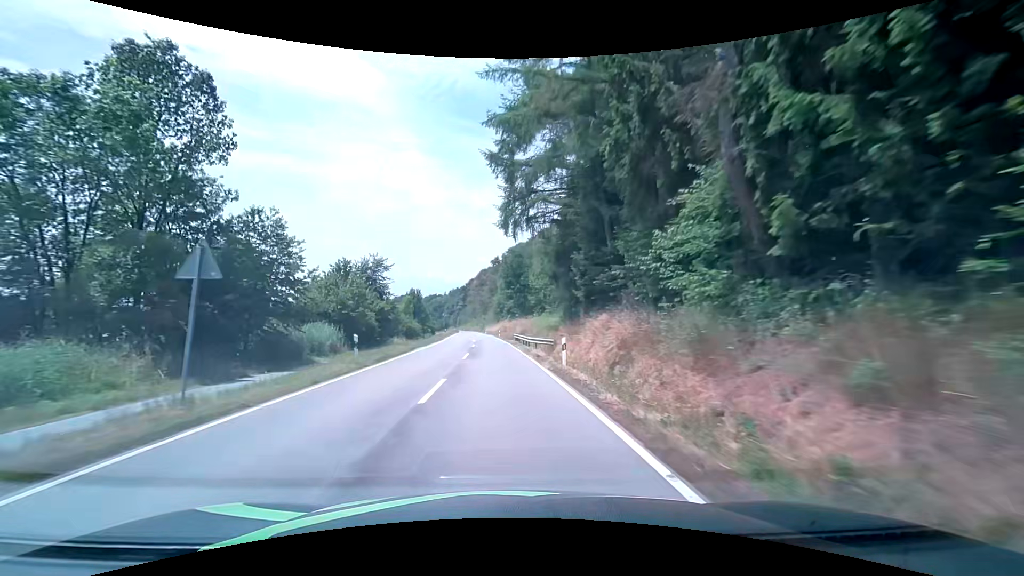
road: secondary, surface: asphalt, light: Day
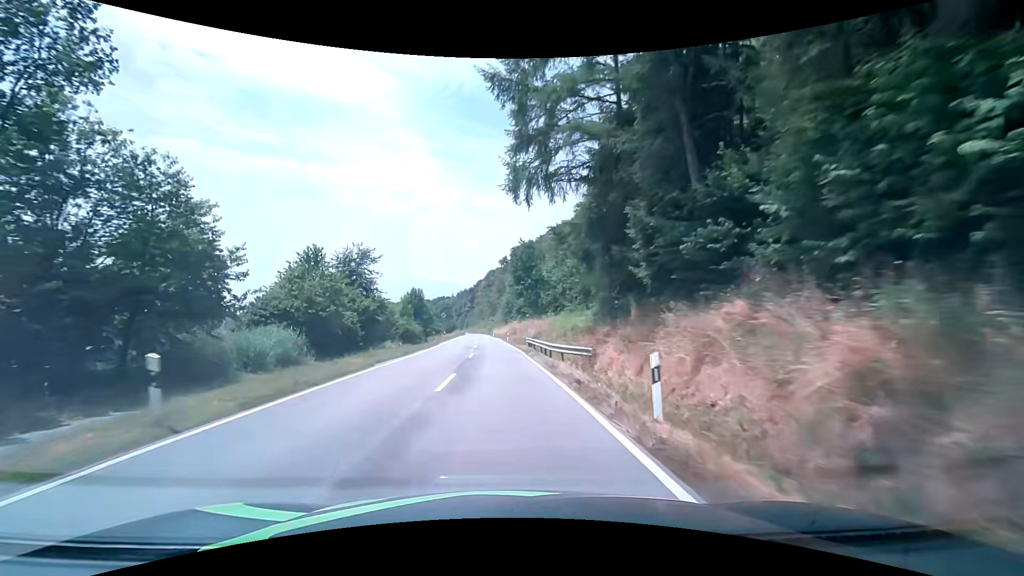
(0.0, +10.1) m; -1°
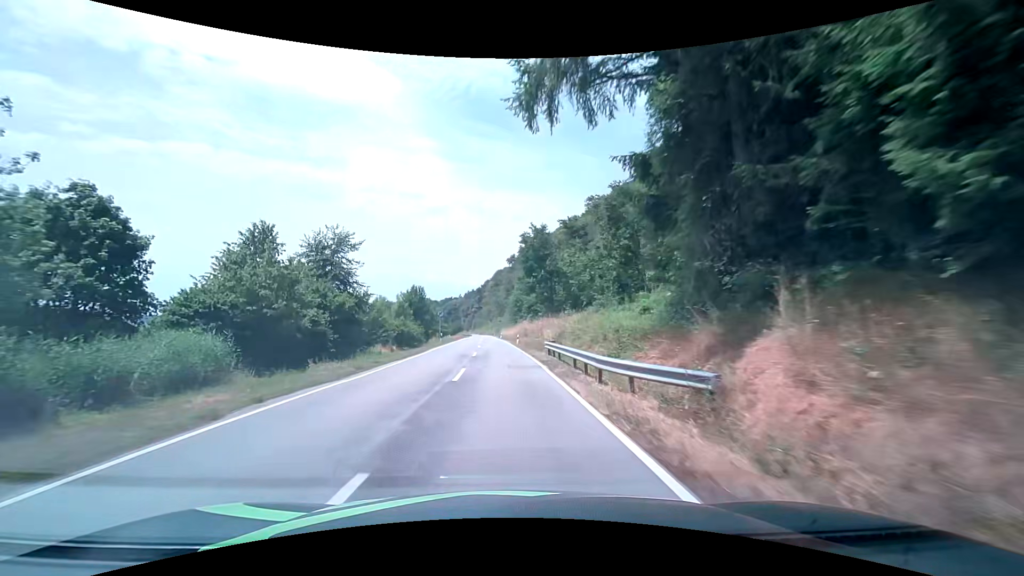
(-0.1, +10.0) m; -1°
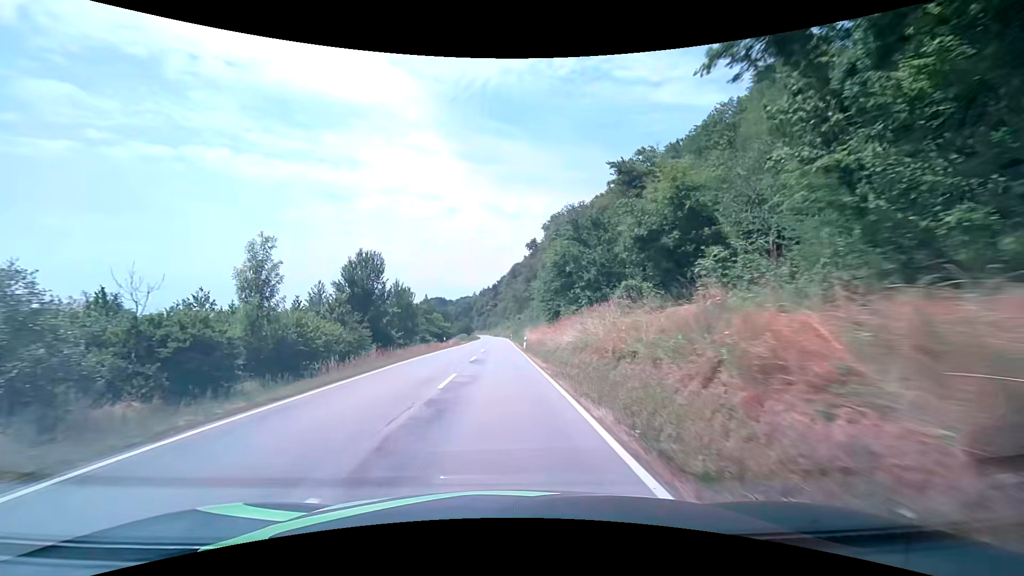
(-1.0, +49.5) m; -2°
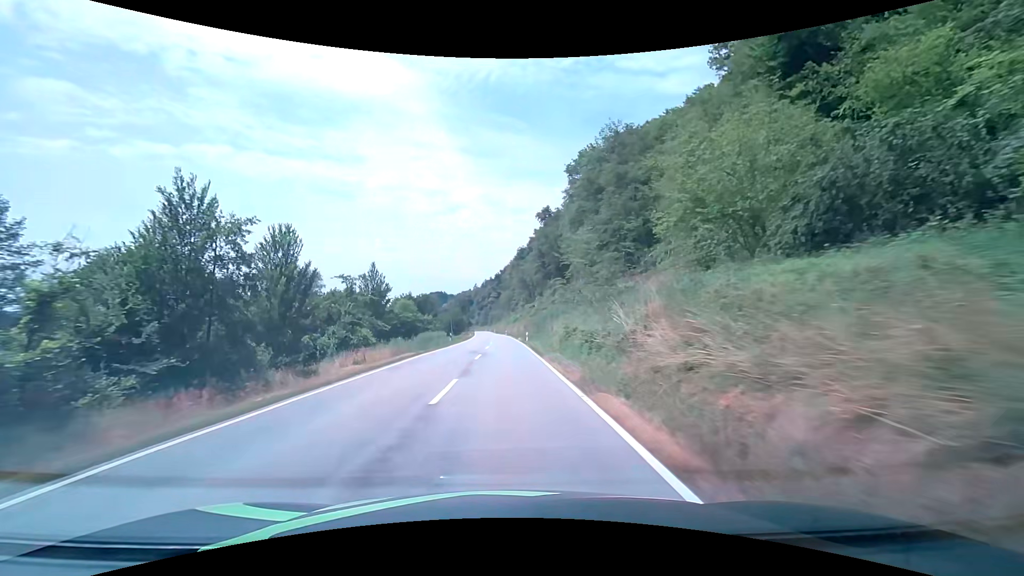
(-0.4, +51.5) m; 0°
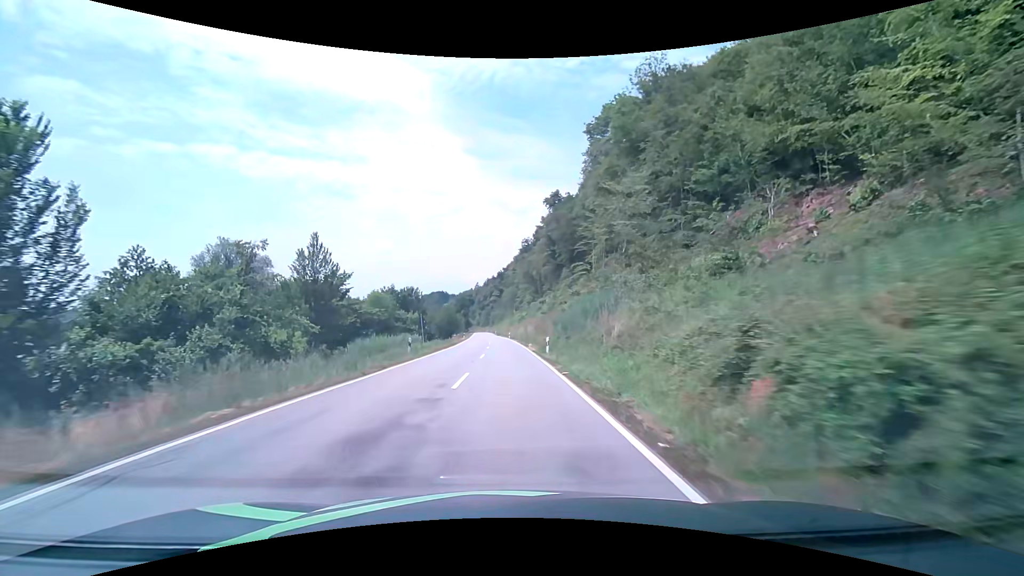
(0.0, +21.7) m; 0°
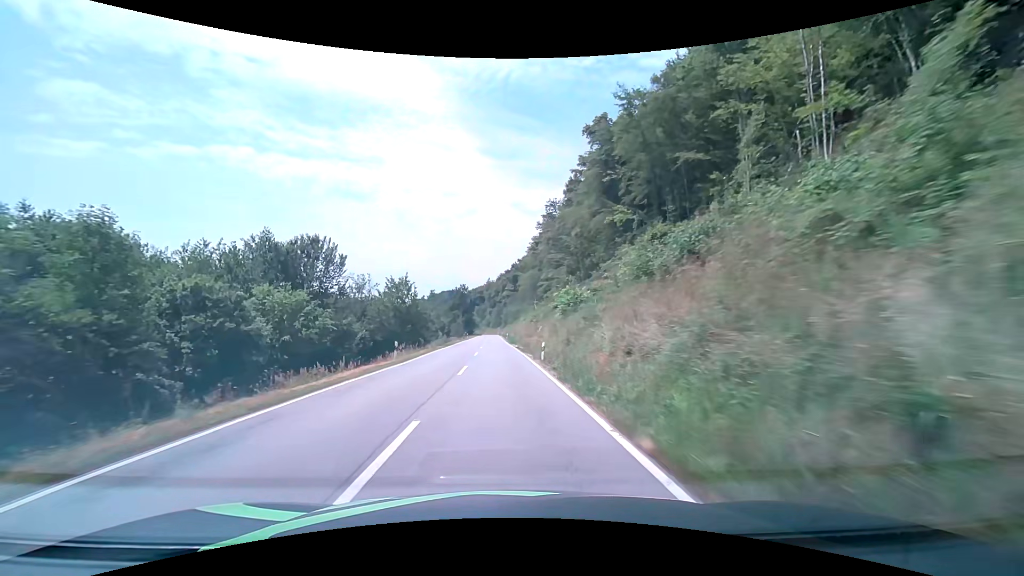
(-0.7, +56.5) m; -2°
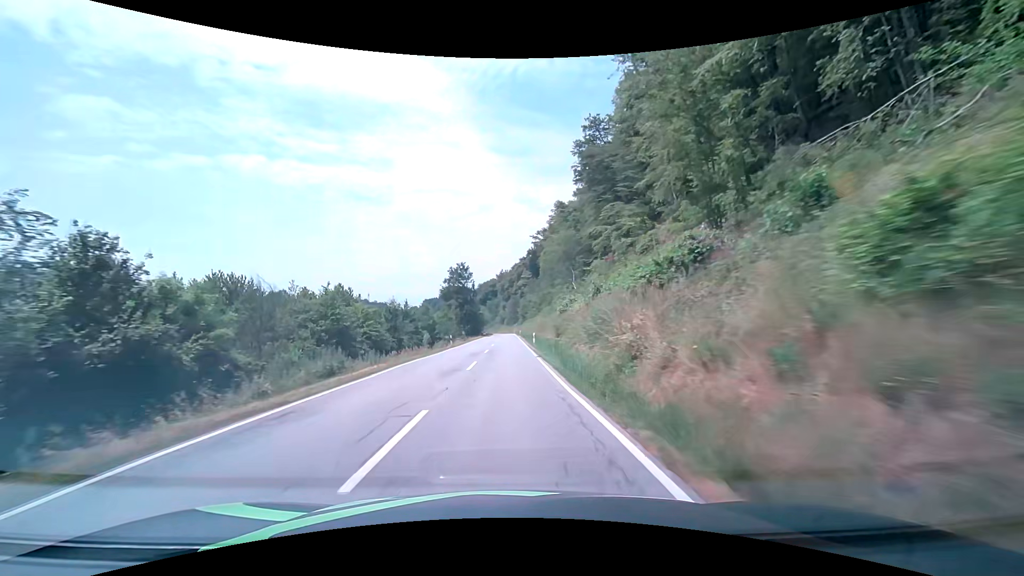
(-0.9, +47.3) m; -2°
(0, +10) (0, +20) (0, +30) (0, +40) (0, +50) (0, +60) (0, +70) (0, +80) (+1, +90) (+1, +100) m
